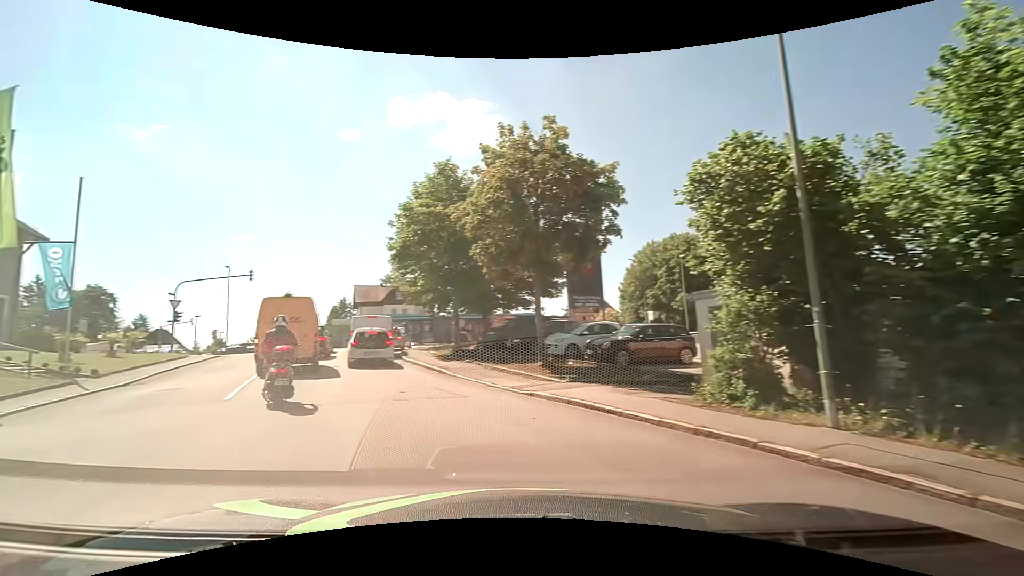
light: Day
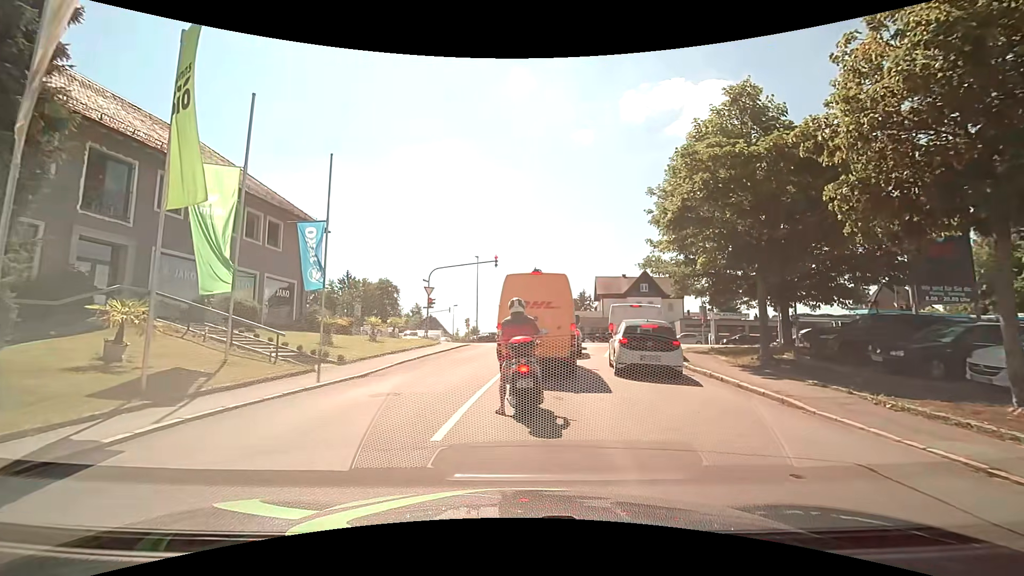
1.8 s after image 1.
(-2.2, +6.3) m; -29°
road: residential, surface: asphalt
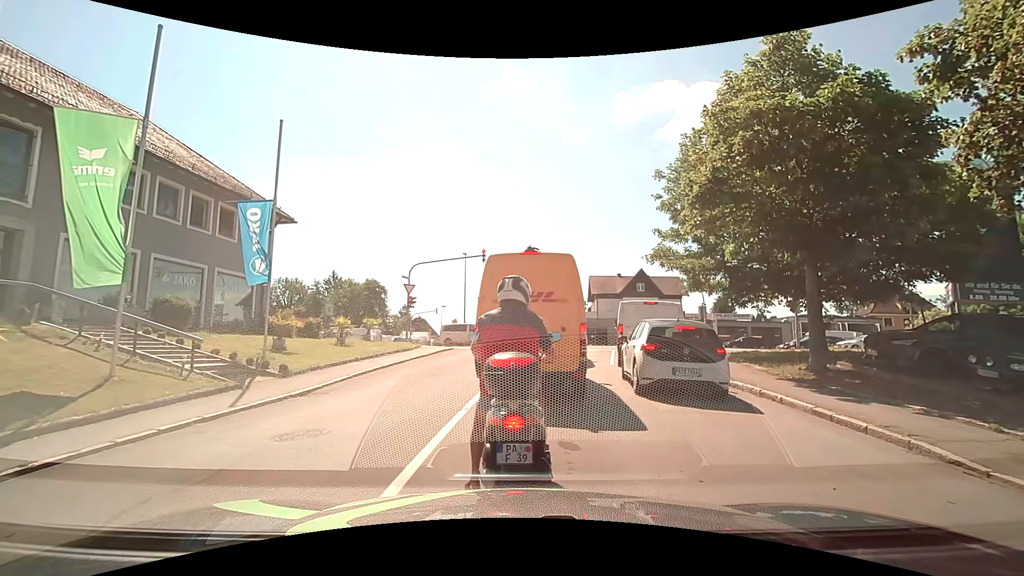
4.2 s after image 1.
(+0.1, +3.3) m; +1°
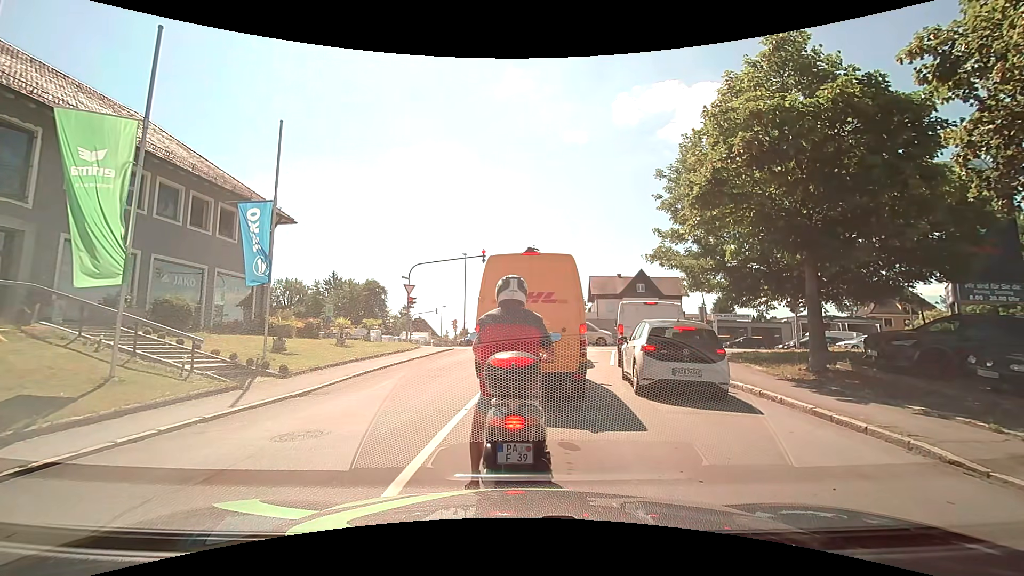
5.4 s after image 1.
(0.0, 0.0) m; 0°
(0, +10) (+2, +20) (+3, +30) (+2, +40) (-4, +47) (-14, +50) (-24, +51) (-34, +52) (-44, +54) (-54, +55) m
